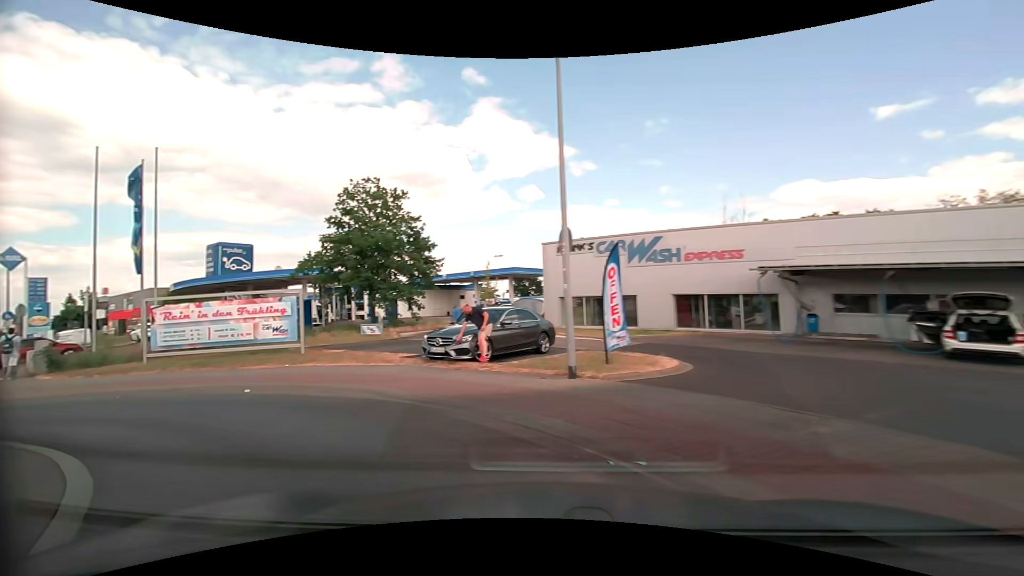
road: tertiary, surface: asphalt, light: Day
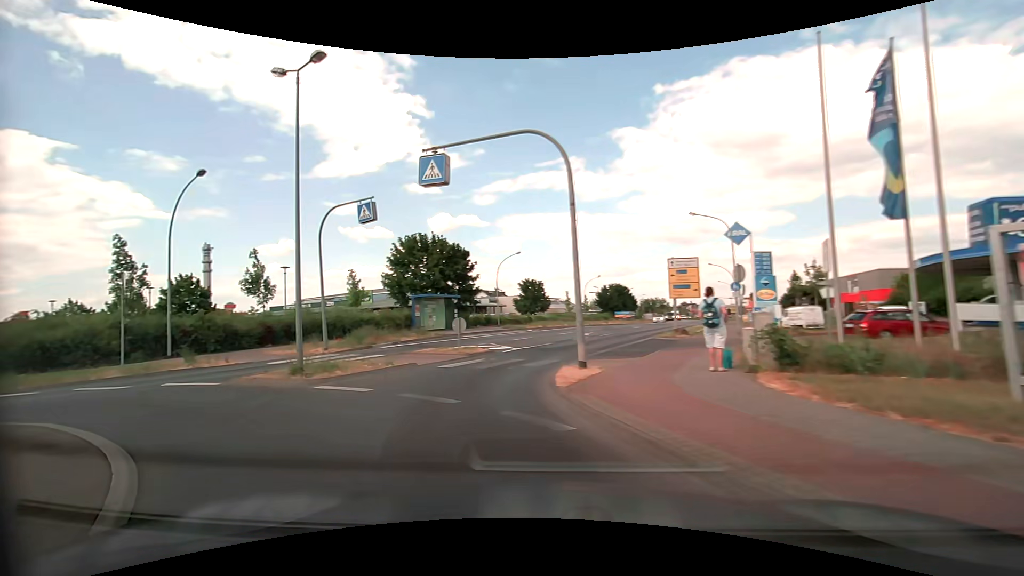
(-7.5, +10.1) m; -72°
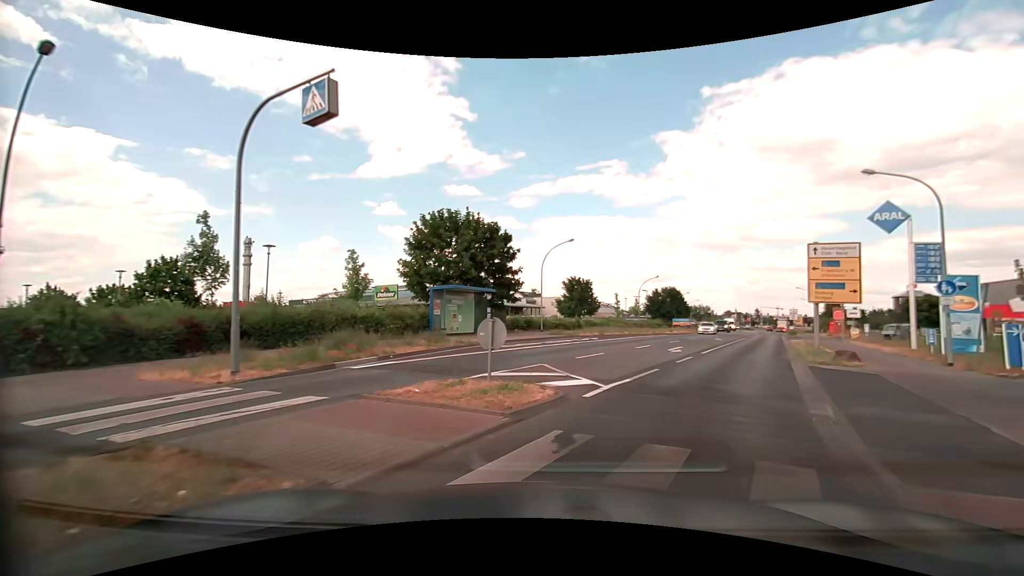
(-1.6, +10.5) m; -5°
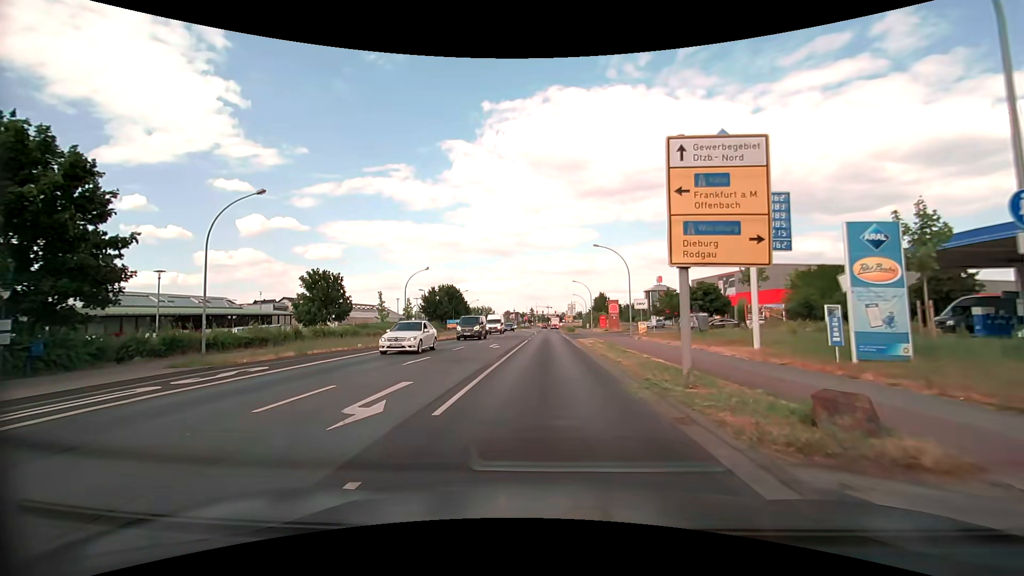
(+5.0, +15.8) m; +24°
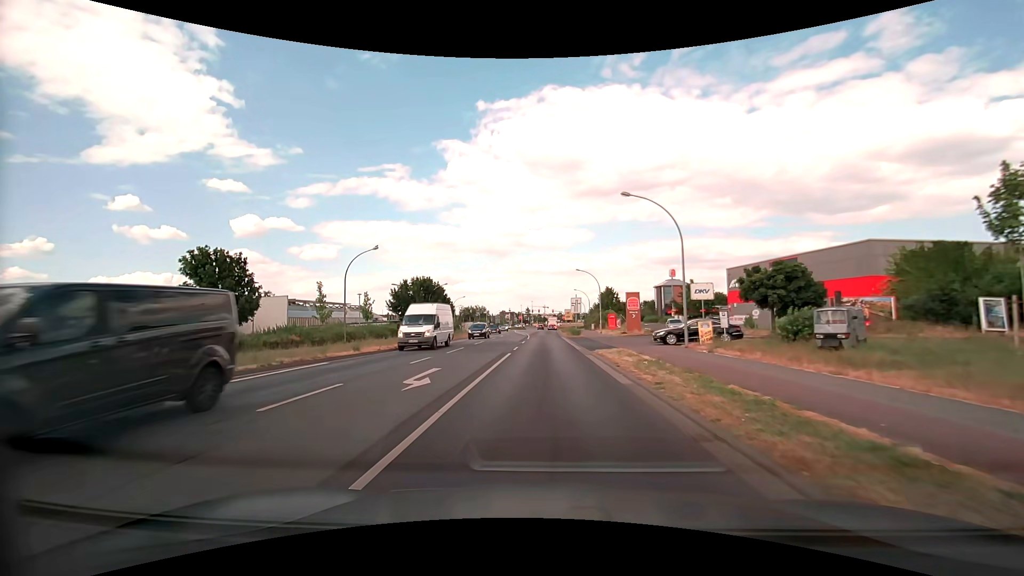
(+0.1, +17.0) m; +1°
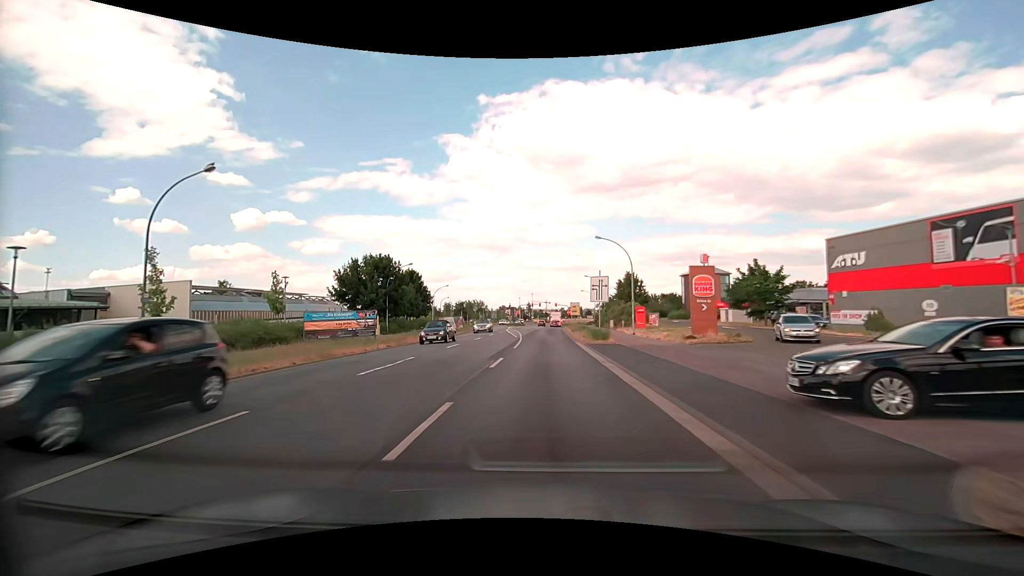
(-0.1, +21.2) m; 0°
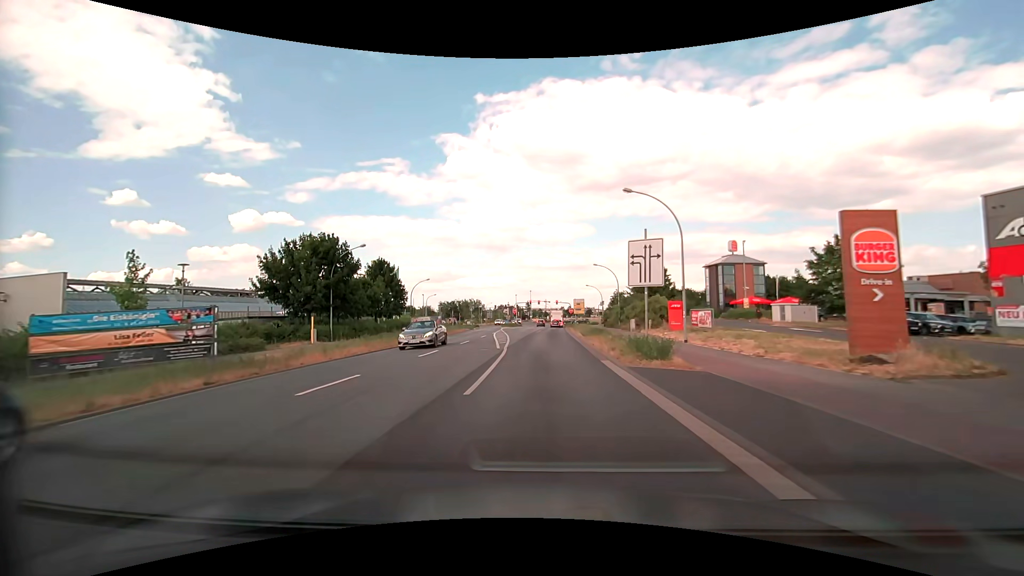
(0.0, +14.2) m; 0°
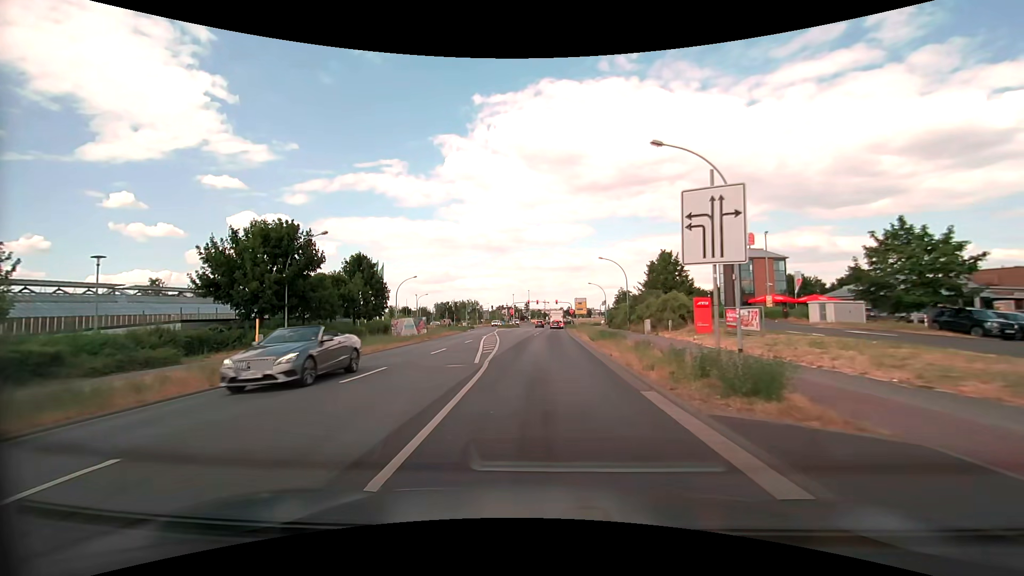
(0.0, +6.9) m; 0°
(0, +10) (0, +20) (-1, +30) (-2, +40) (-4, +50) (-4, +60) (-5, +70) (-5, +80) (-5, +90) (-4, +100) m
